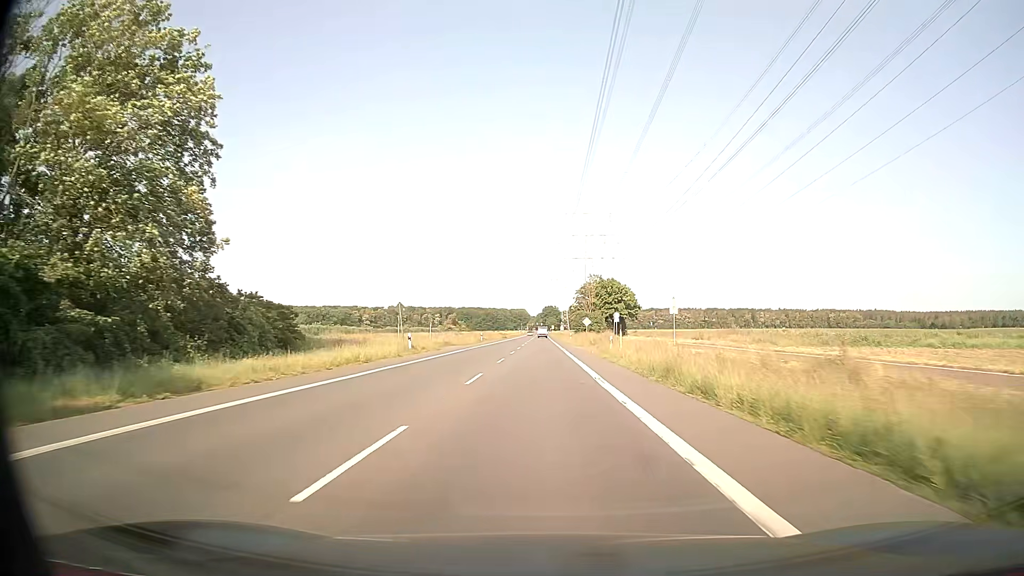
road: secondary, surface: asphalt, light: Day
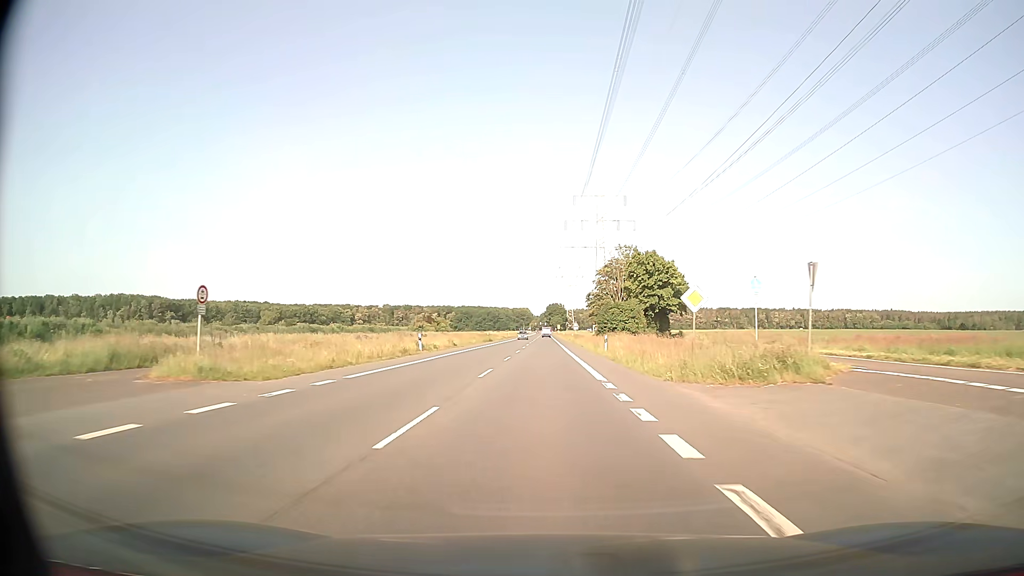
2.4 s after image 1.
(-0.1, +45.9) m; 0°
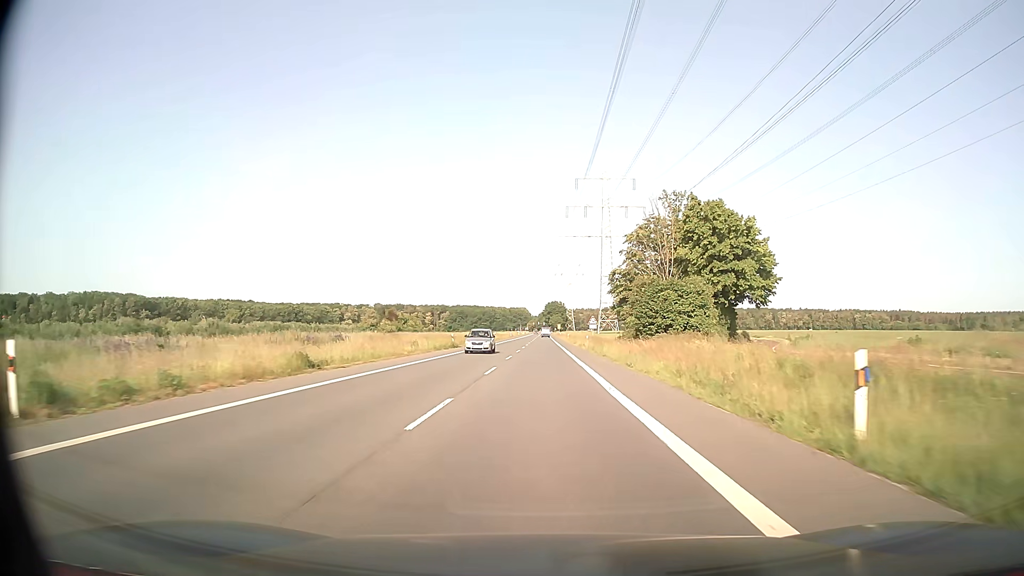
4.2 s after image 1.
(-0.1, +34.7) m; 0°
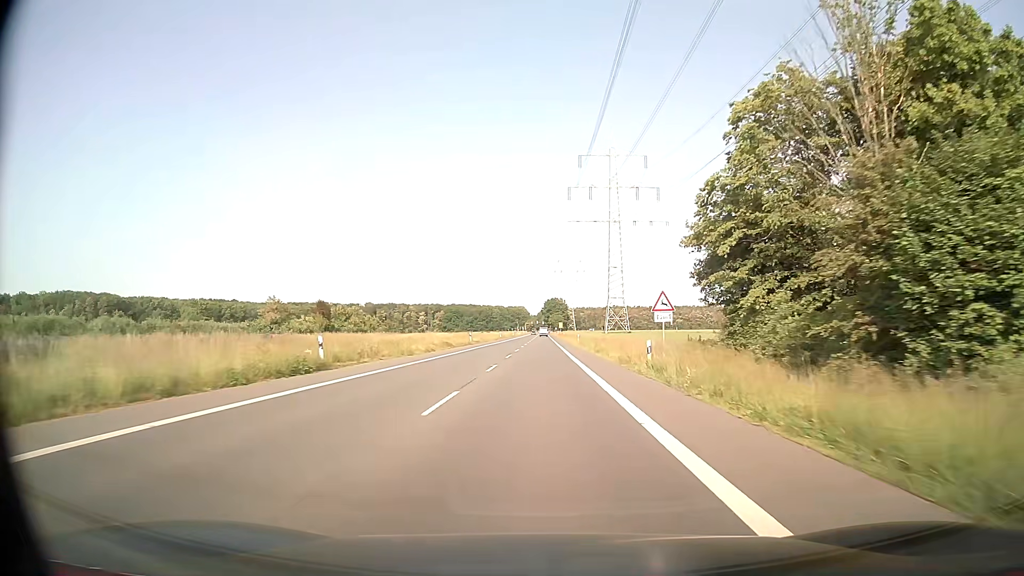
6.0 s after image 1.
(+0.1, +34.8) m; 0°
(0, +10) (0, +20) (0, +30) (0, +40) (0, +50) (0, +60) (0, +70) (0, +80) (0, +90) (0, +100) m
